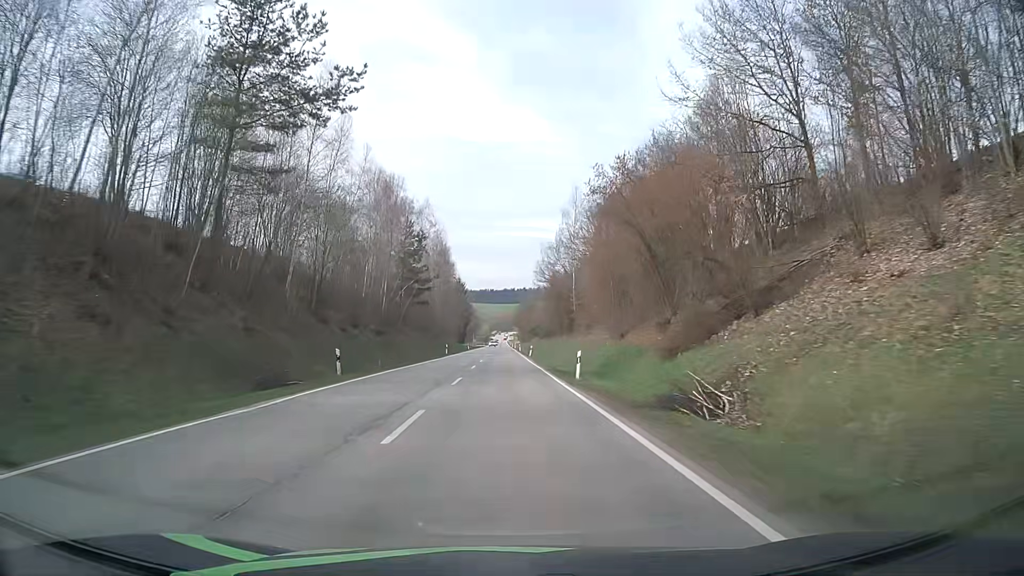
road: secondary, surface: asphalt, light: Day
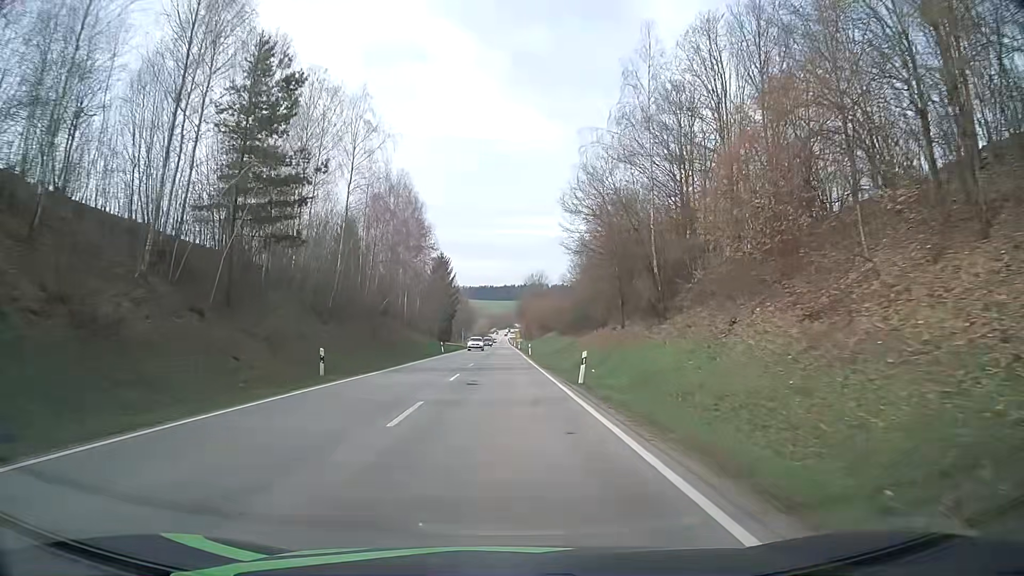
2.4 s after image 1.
(+0.1, +46.4) m; 0°
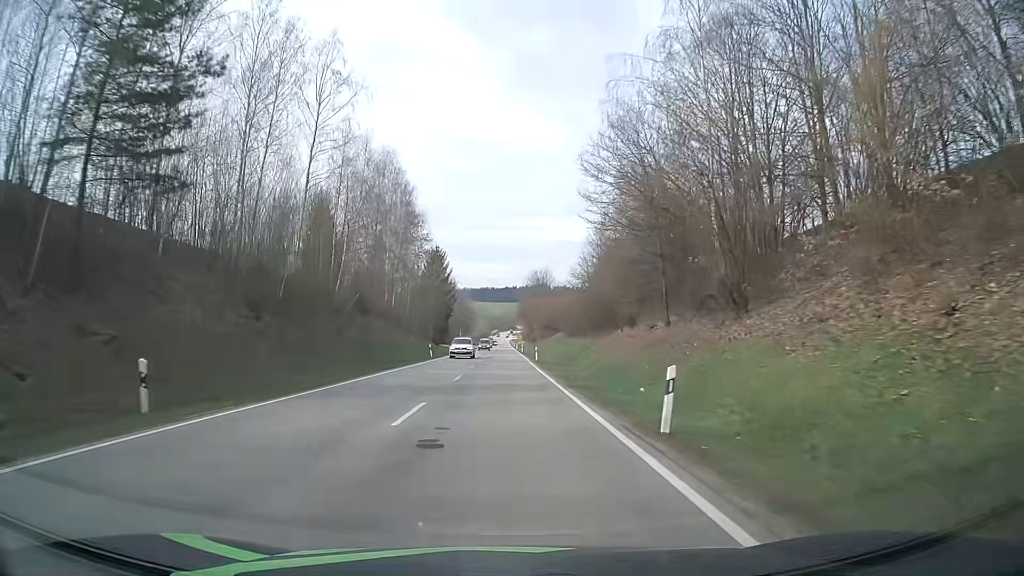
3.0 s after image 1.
(0.0, +11.5) m; 0°
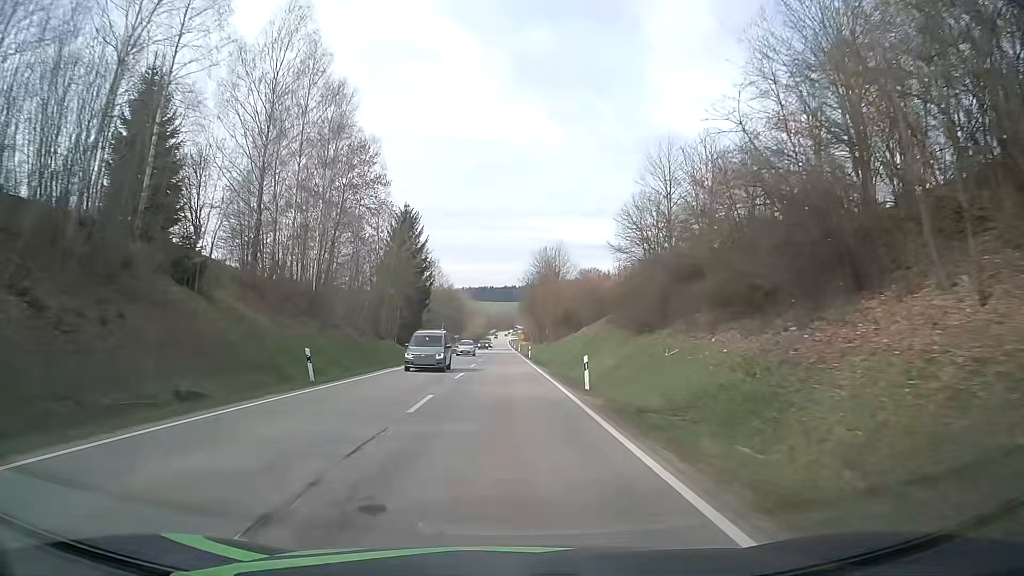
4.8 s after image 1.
(-0.1, +34.8) m; 0°
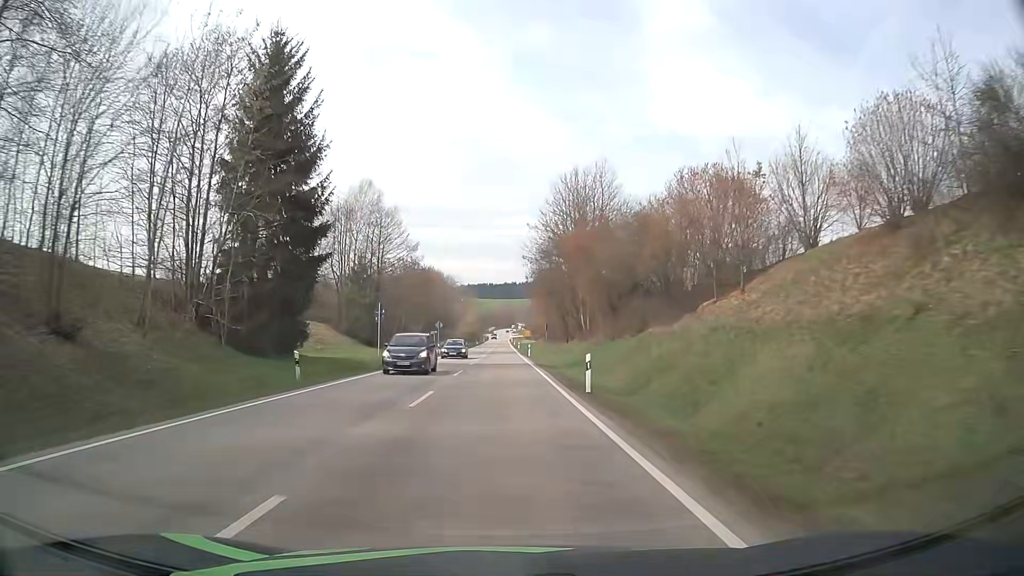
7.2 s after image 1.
(+0.1, +47.1) m; 0°
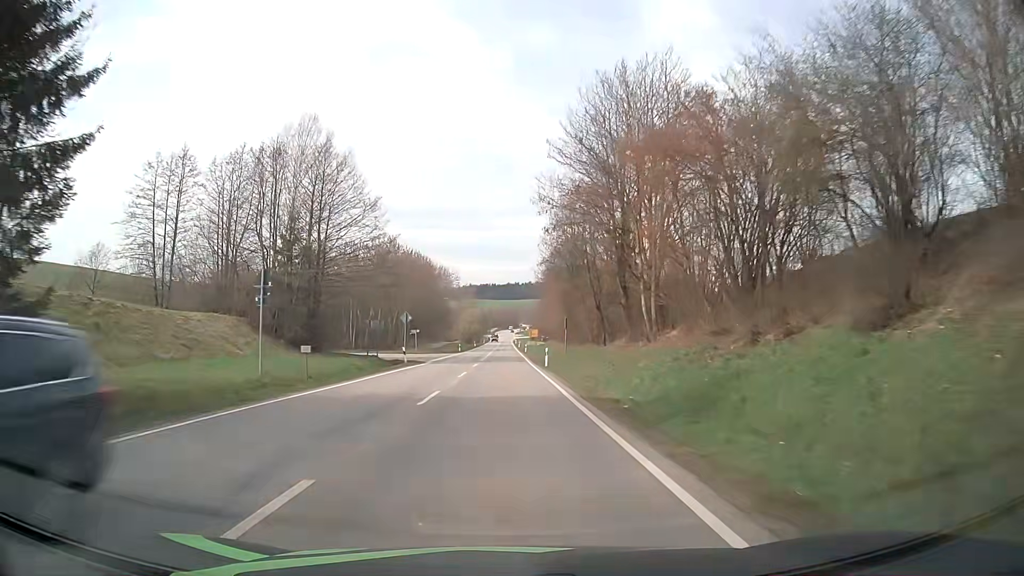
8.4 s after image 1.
(-0.1, +23.5) m; -1°
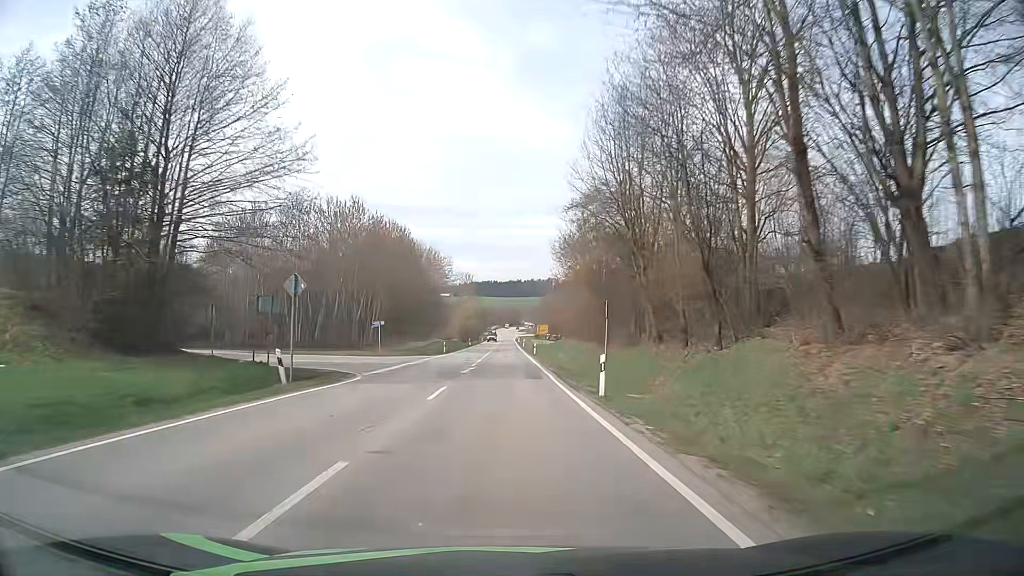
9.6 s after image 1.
(+0.1, +23.2) m; 0°
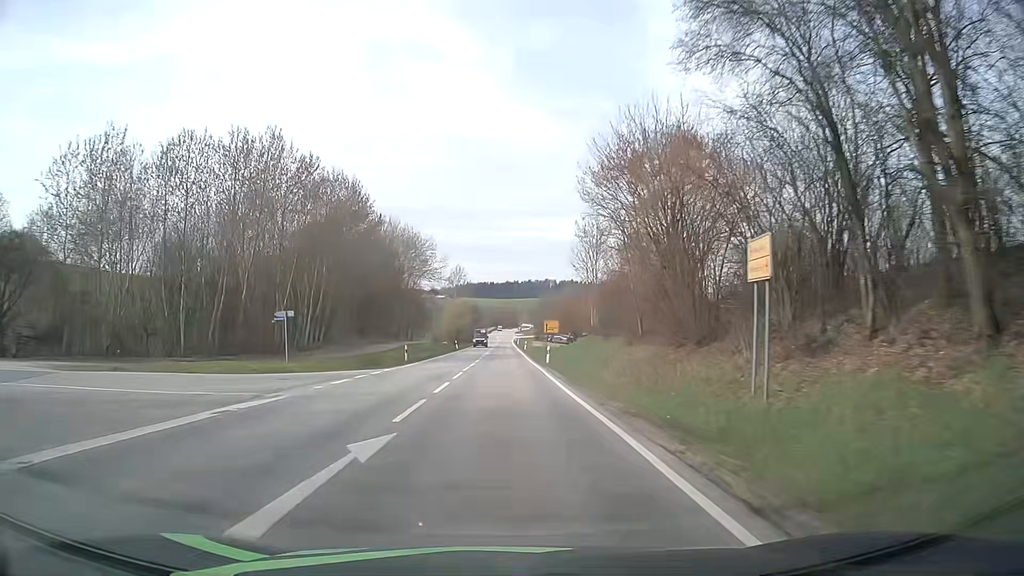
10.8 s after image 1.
(+0.1, +22.9) m; 0°
(0, +10) (0, +20) (0, +30) (0, +40) (0, +50) (0, +60) (0, +70) (0, +80) (0, +90) (0, +100) m
